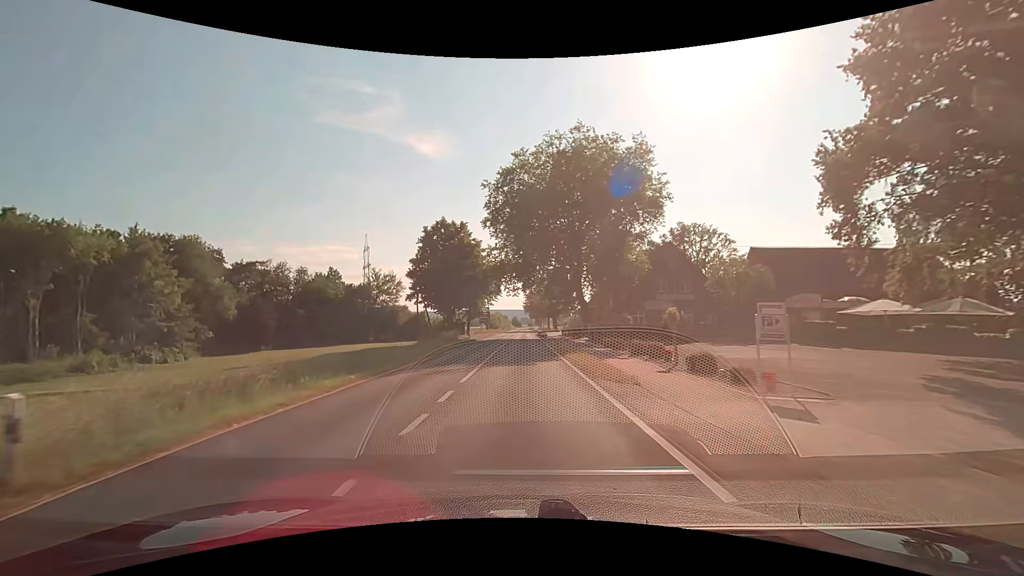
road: secondary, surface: asphalt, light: Day
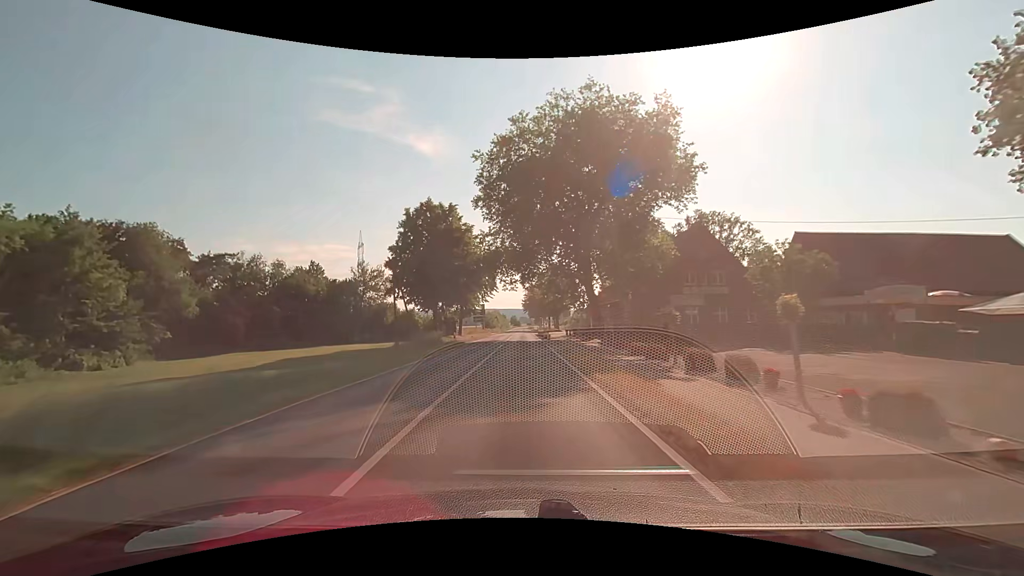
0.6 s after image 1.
(0.0, +9.4) m; 0°
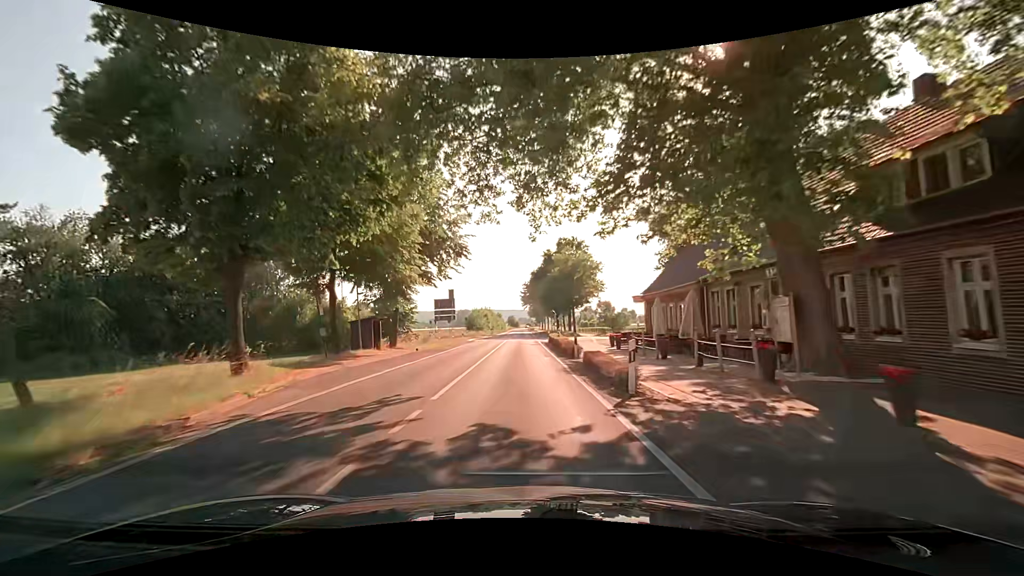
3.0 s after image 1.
(+0.1, +37.3) m; 0°
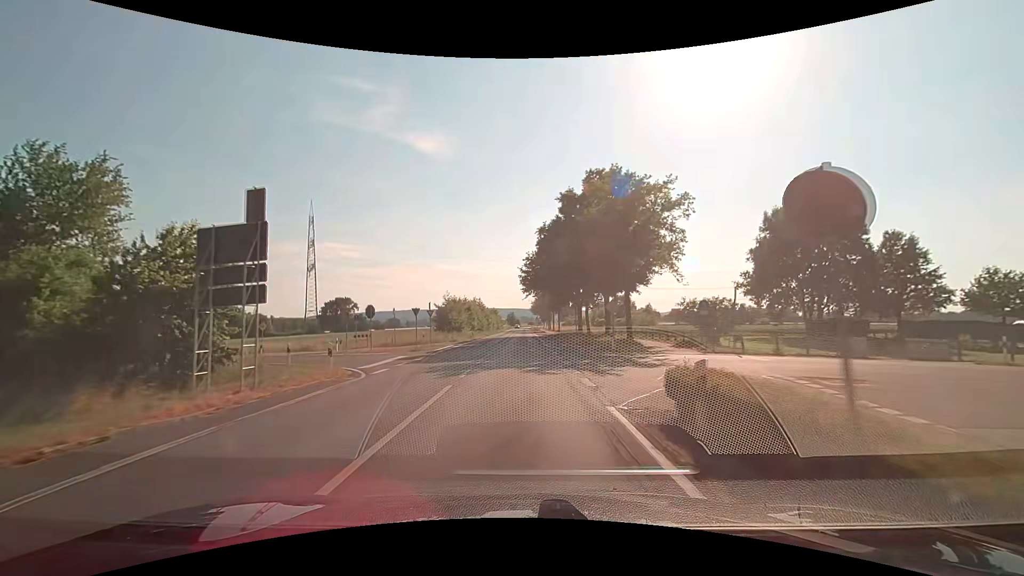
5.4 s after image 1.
(0.0, +37.2) m; 0°
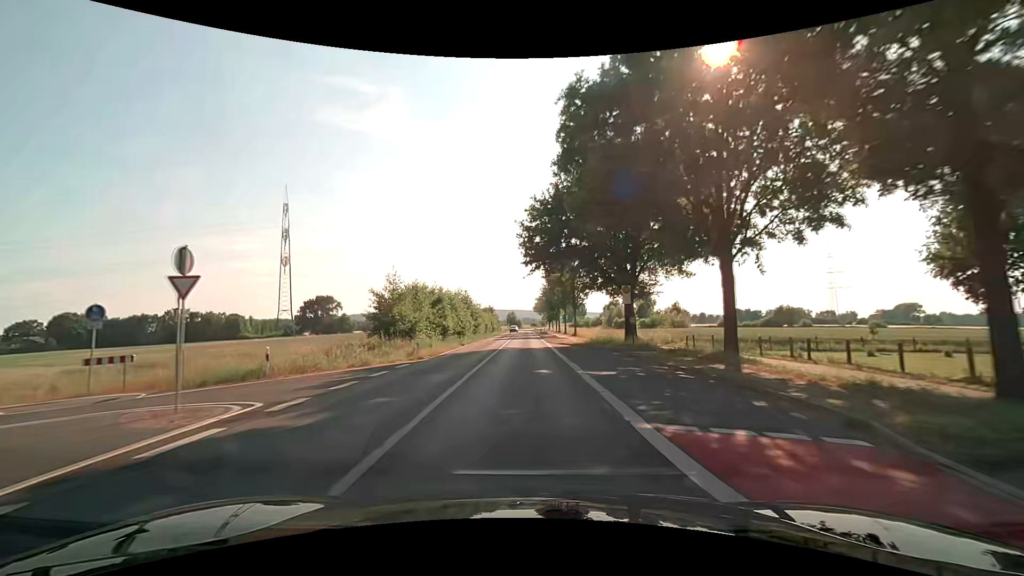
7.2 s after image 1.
(0.0, +28.0) m; 0°
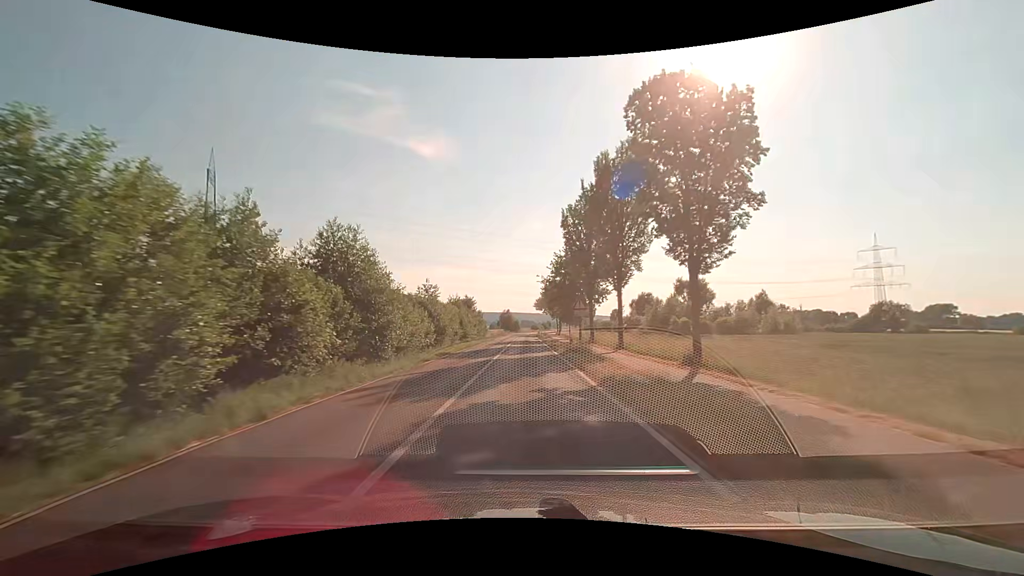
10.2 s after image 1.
(+0.2, +50.4) m; 0°
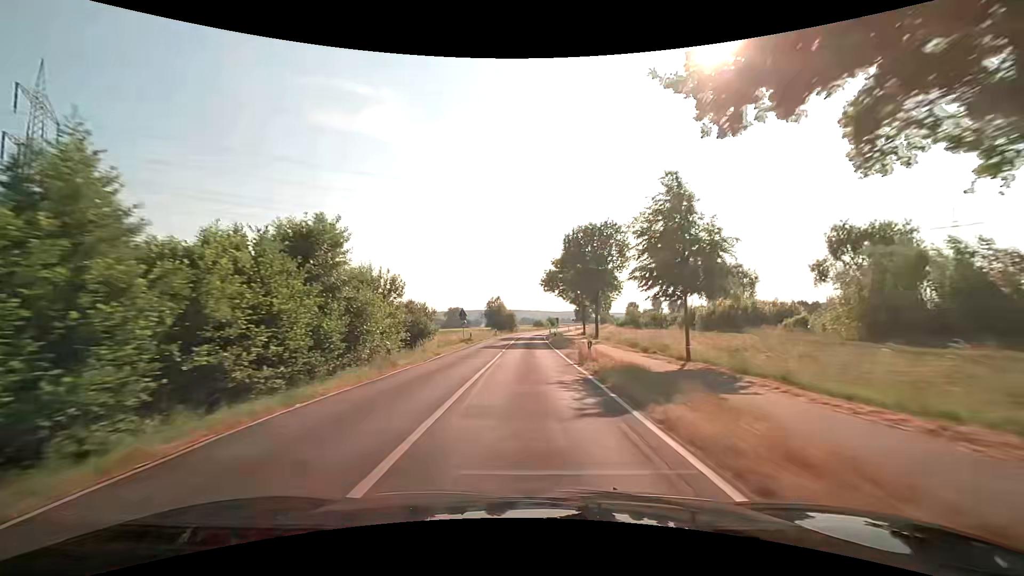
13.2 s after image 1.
(+0.2, +58.1) m; 0°
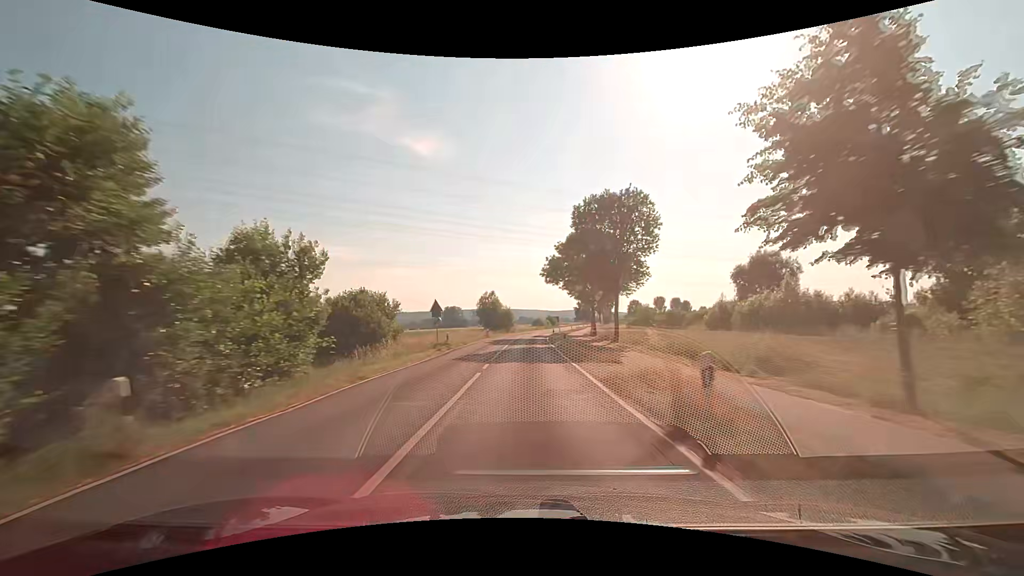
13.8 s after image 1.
(0.0, +12.5) m; 0°
(0, +10) (0, +20) (0, +30) (+1, +40) (+1, +50) (+2, +60) (+2, +70) (+3, +80) (+5, +90) (+6, +100) m
